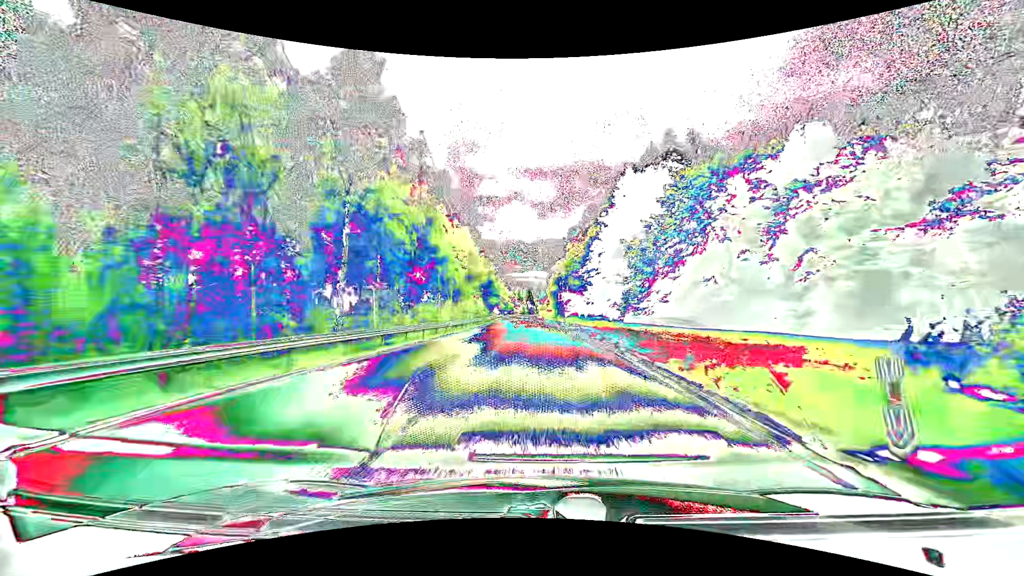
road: primary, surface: asphalt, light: Day
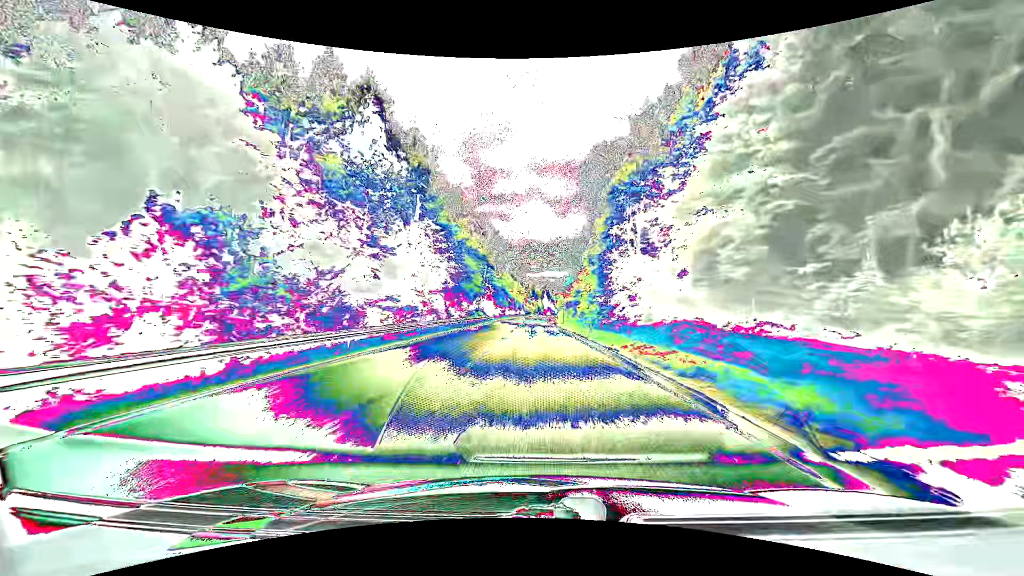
(-1.3, +75.9) m; -2°
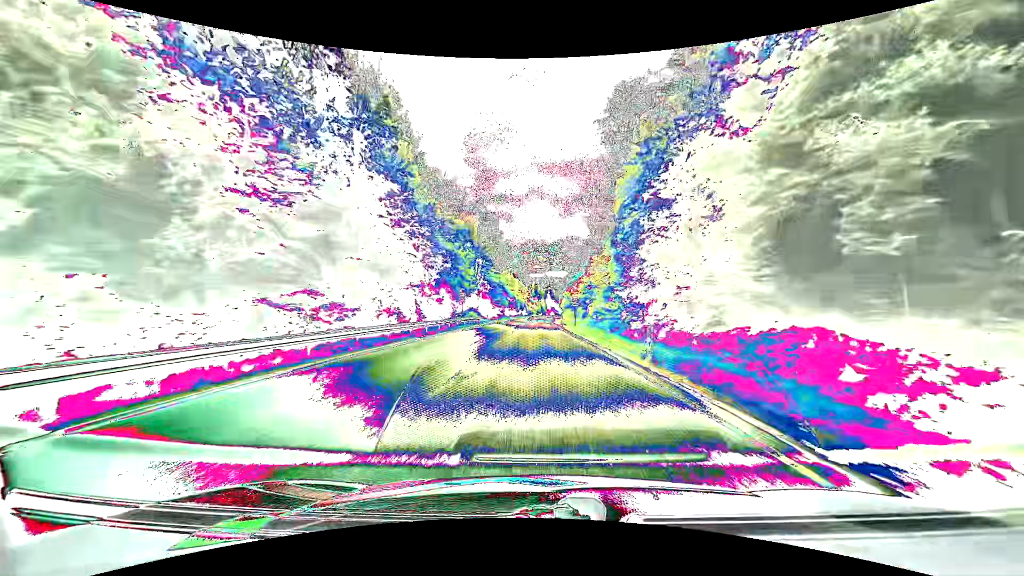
(0.0, +15.3) m; 0°
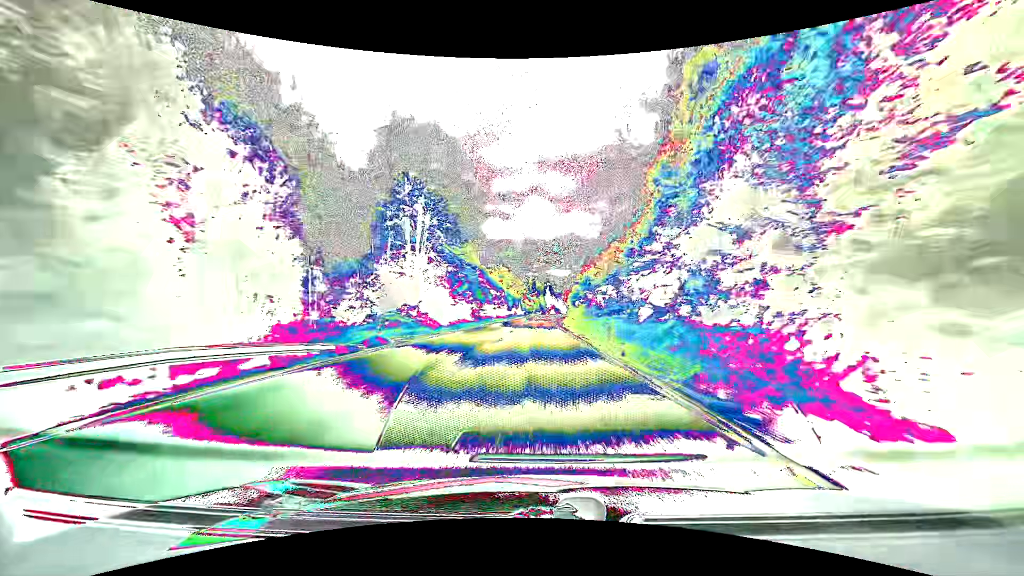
(+0.2, +45.9) m; 0°
(0, +10) (0, +20) (0, +30) (0, +40) (0, +50) (0, +60) (0, +70) (0, +80) (0, +90) (0, +100) m
